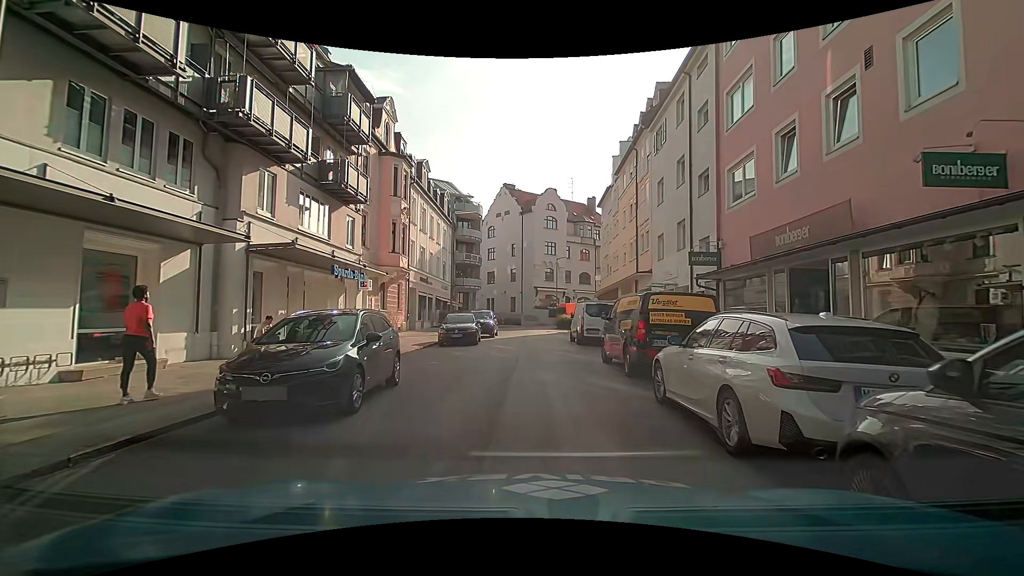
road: residential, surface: asphalt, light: Day
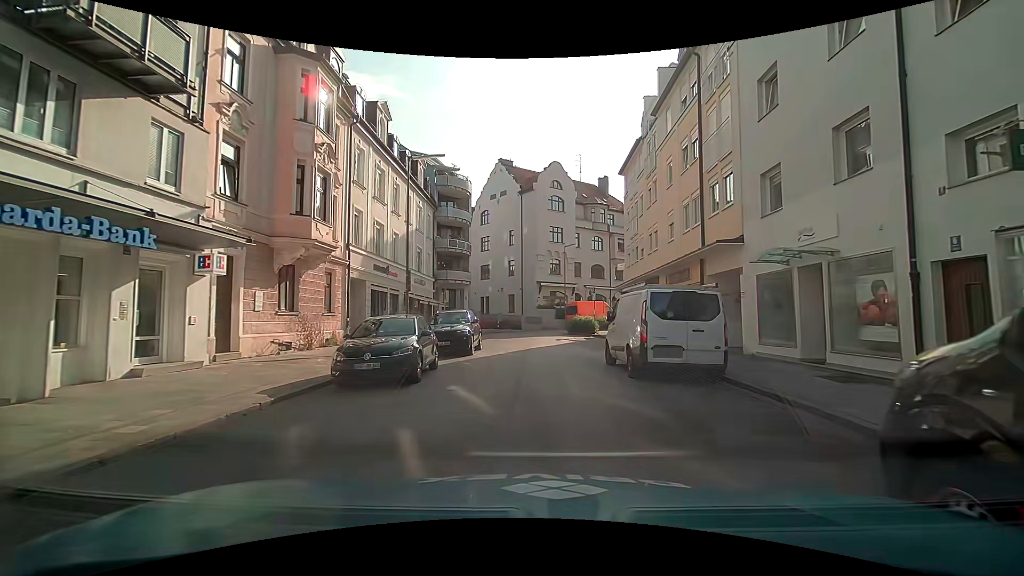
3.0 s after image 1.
(+0.3, +12.2) m; +1°
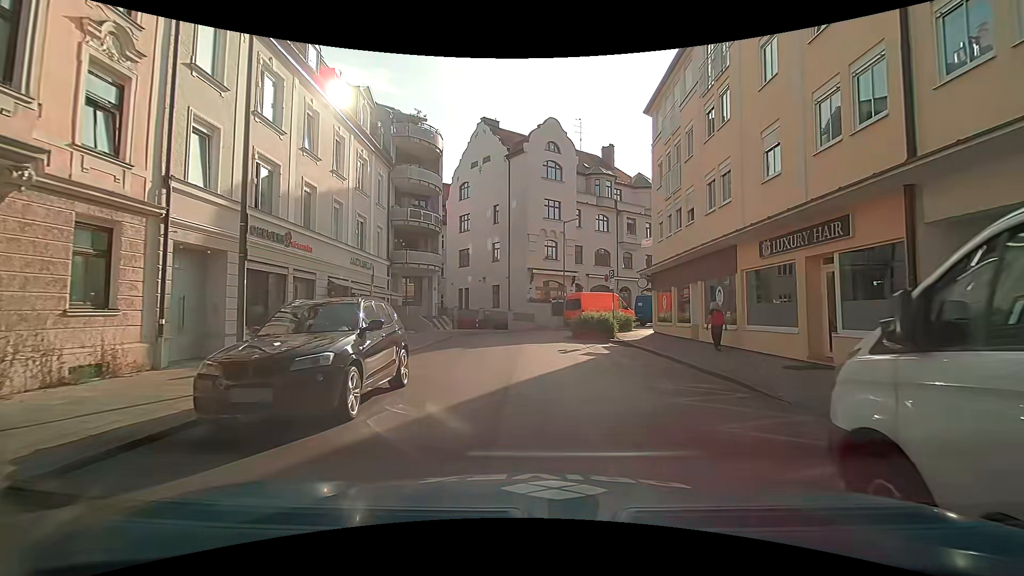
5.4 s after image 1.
(0.0, +11.2) m; +1°
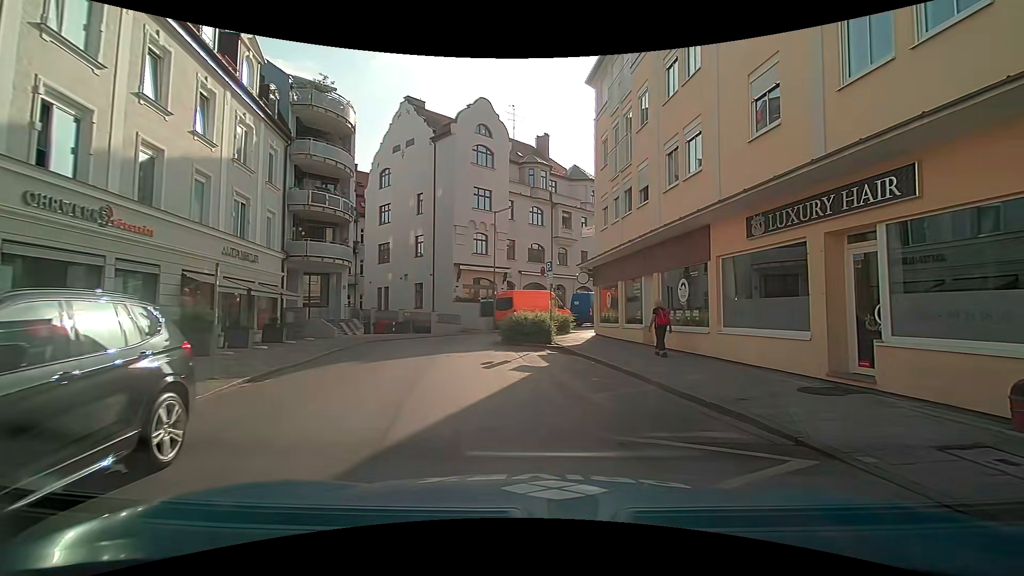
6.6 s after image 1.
(+0.2, +4.2) m; +7°
